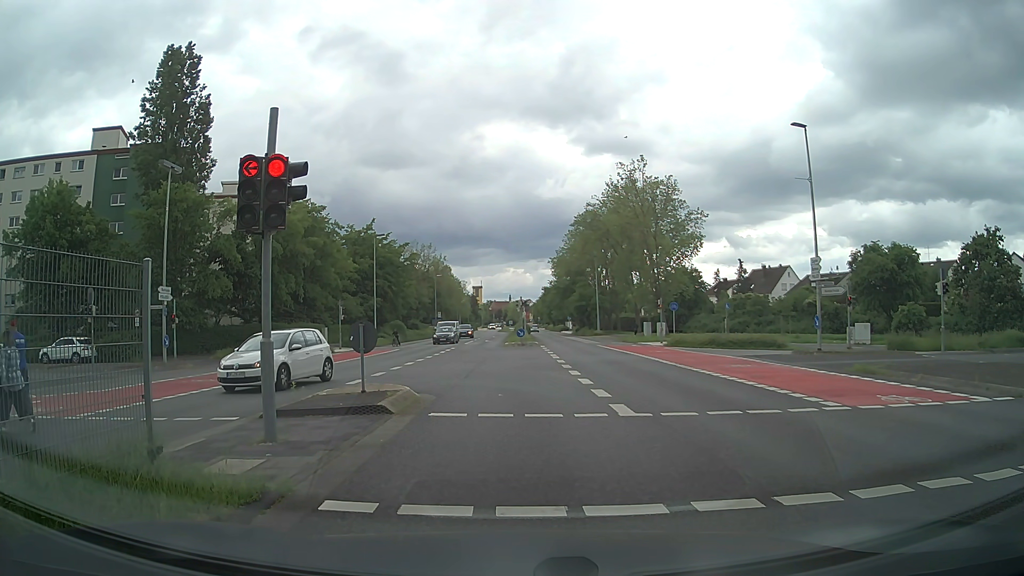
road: secondary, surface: asphalt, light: Day
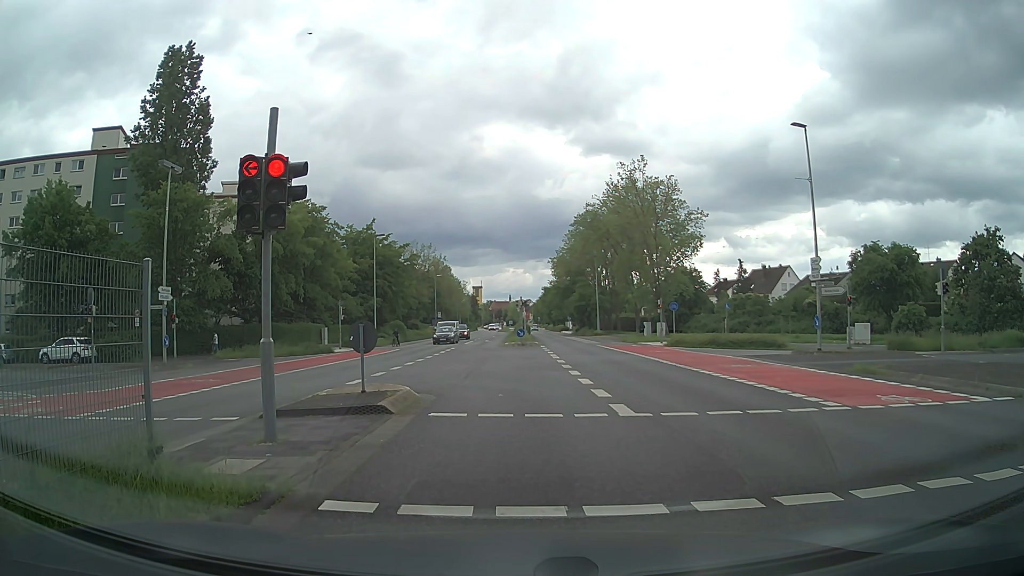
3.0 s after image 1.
(0.0, 0.0) m; 0°
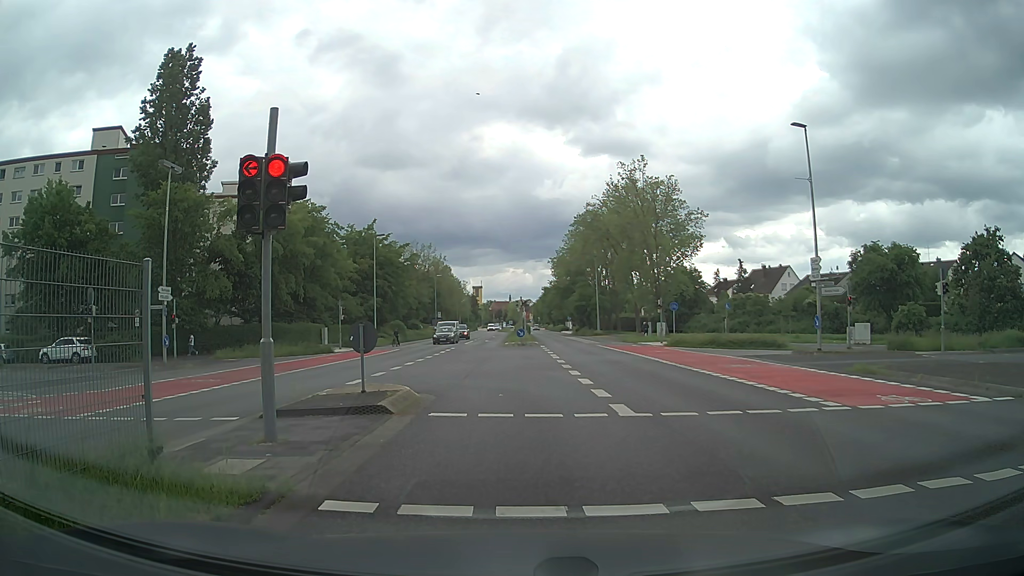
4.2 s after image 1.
(0.0, 0.0) m; 0°
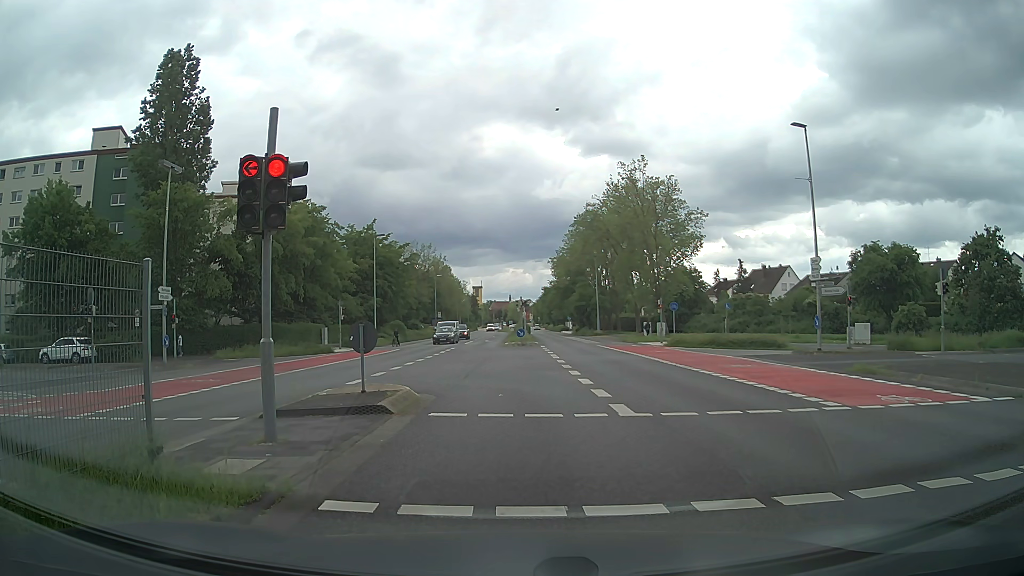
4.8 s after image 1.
(0.0, 0.0) m; 0°
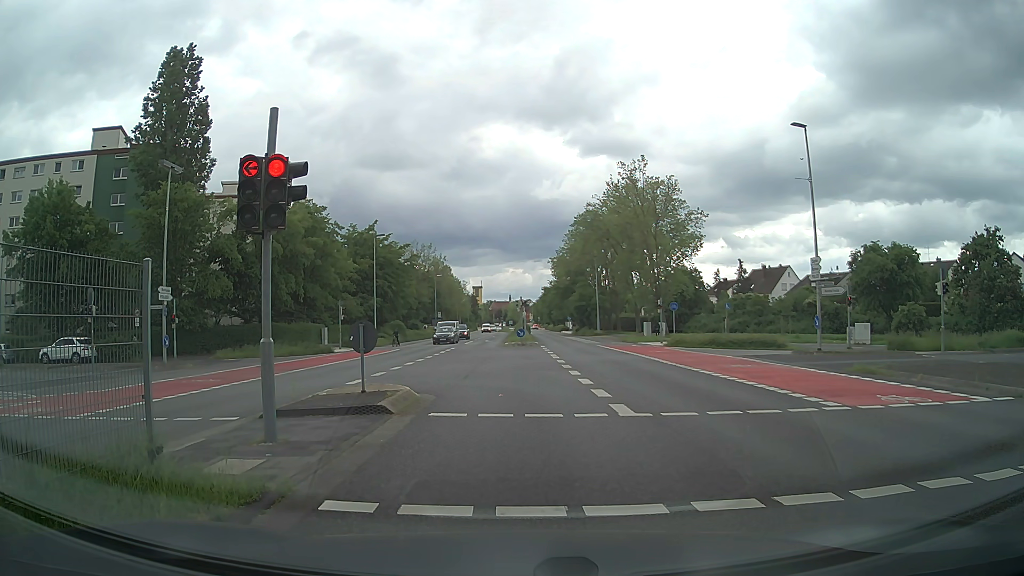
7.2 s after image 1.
(0.0, 0.0) m; 0°
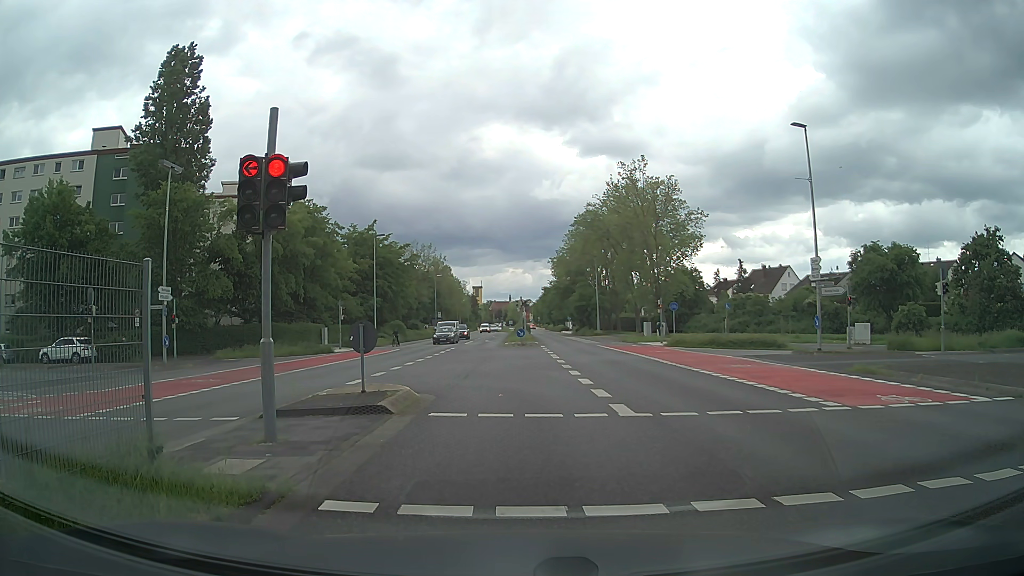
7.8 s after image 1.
(0.0, 0.0) m; 0°
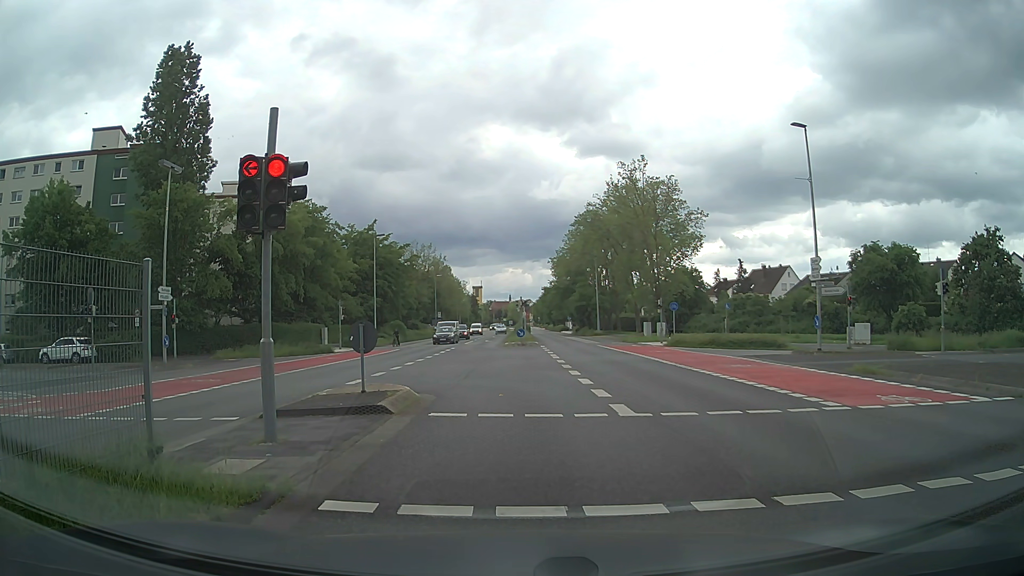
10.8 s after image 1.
(0.0, 0.0) m; 0°
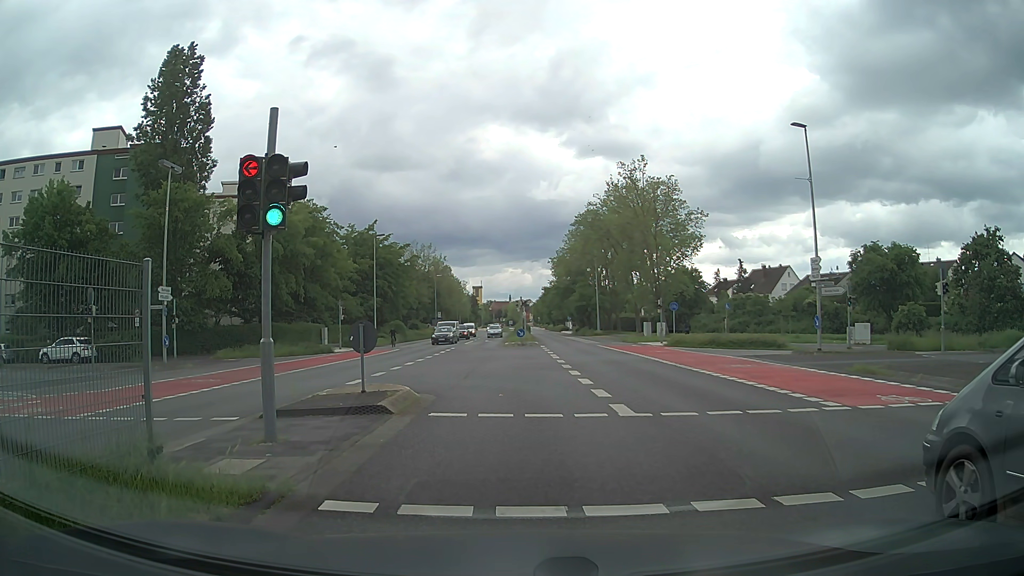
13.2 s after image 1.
(0.0, 0.0) m; 0°
